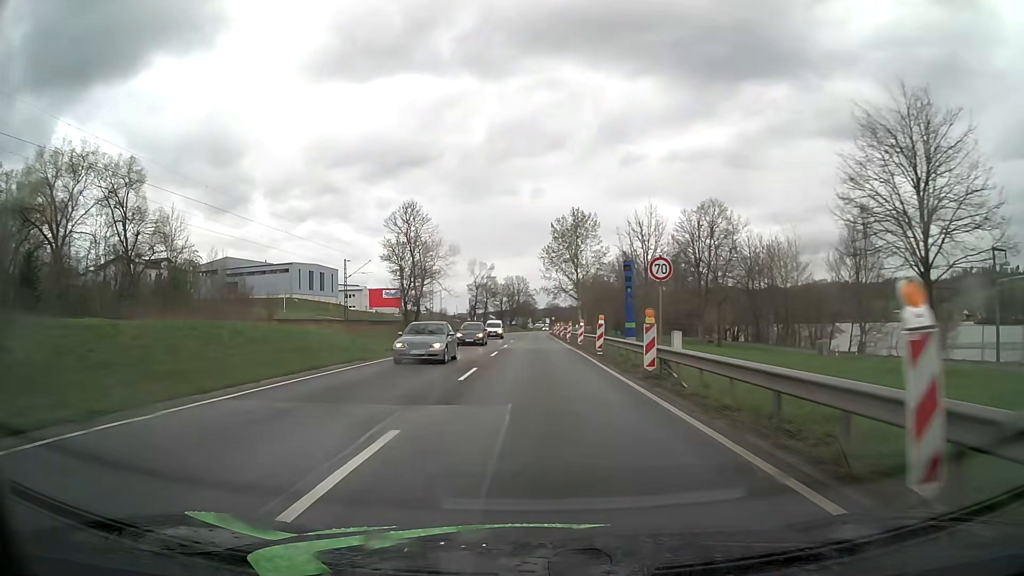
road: primary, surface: asphalt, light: Day
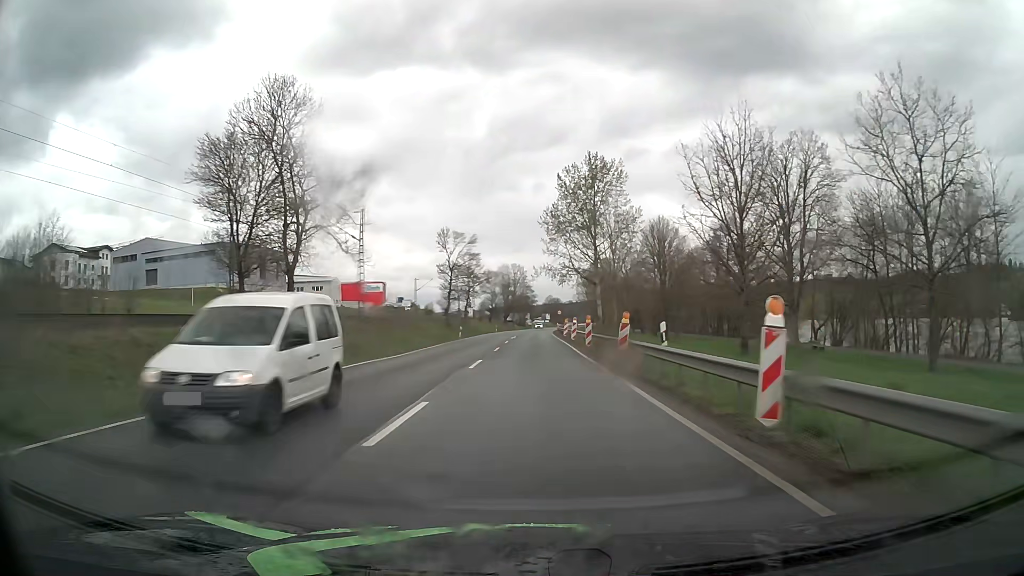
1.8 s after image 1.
(+0.1, +32.8) m; 0°
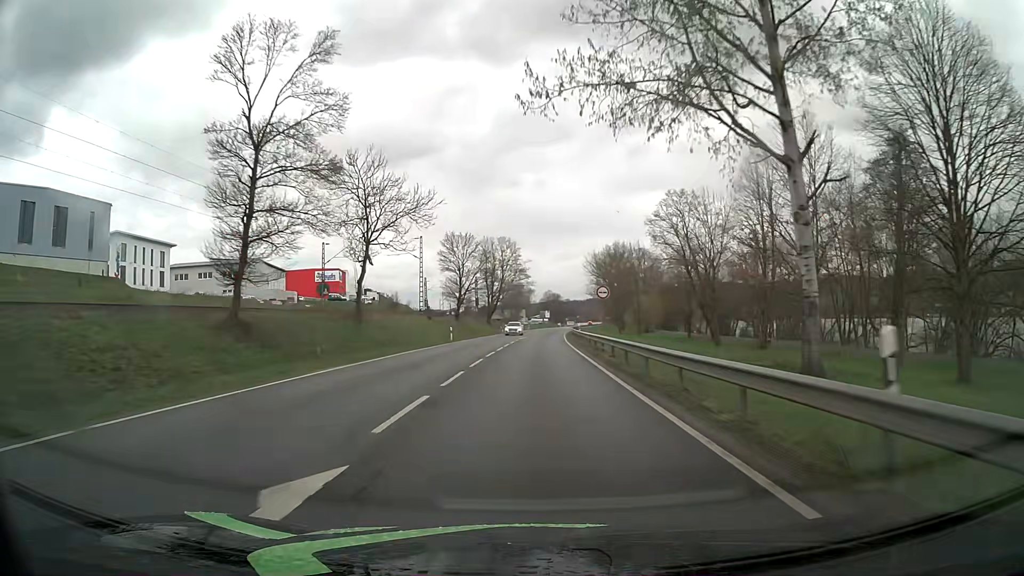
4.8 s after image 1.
(0.0, +55.1) m; 0°
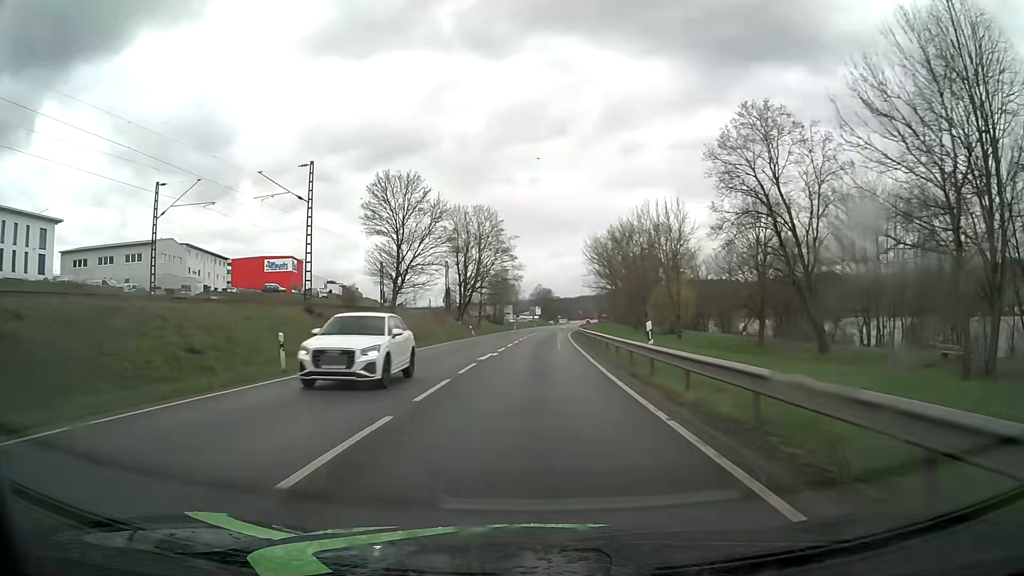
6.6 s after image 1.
(+0.3, +33.2) m; +1°
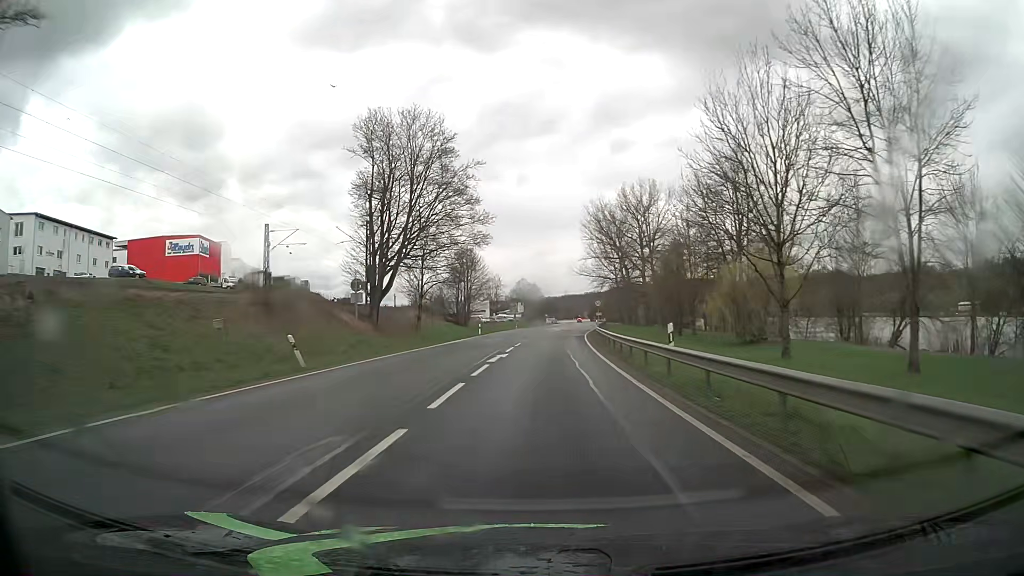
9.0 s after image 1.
(+0.6, +44.5) m; +1°
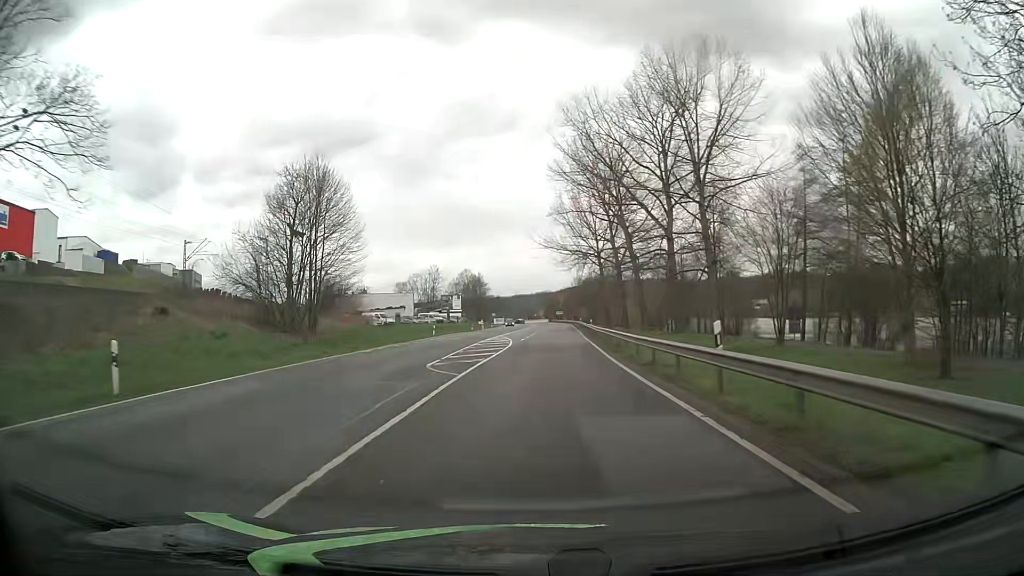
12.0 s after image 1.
(+1.9, +52.2) m; +4°
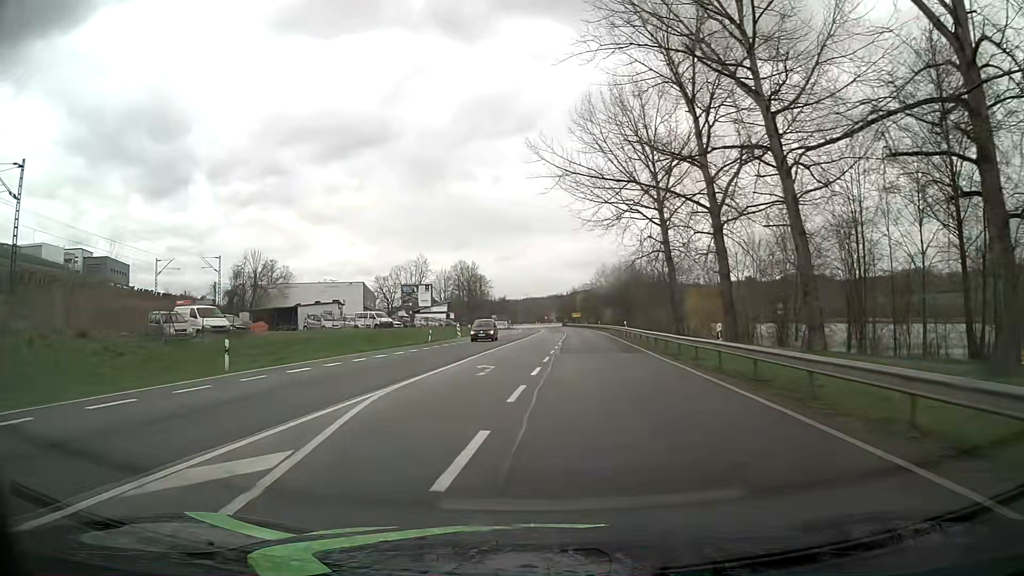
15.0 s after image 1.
(+0.5, +44.3) m; -1°
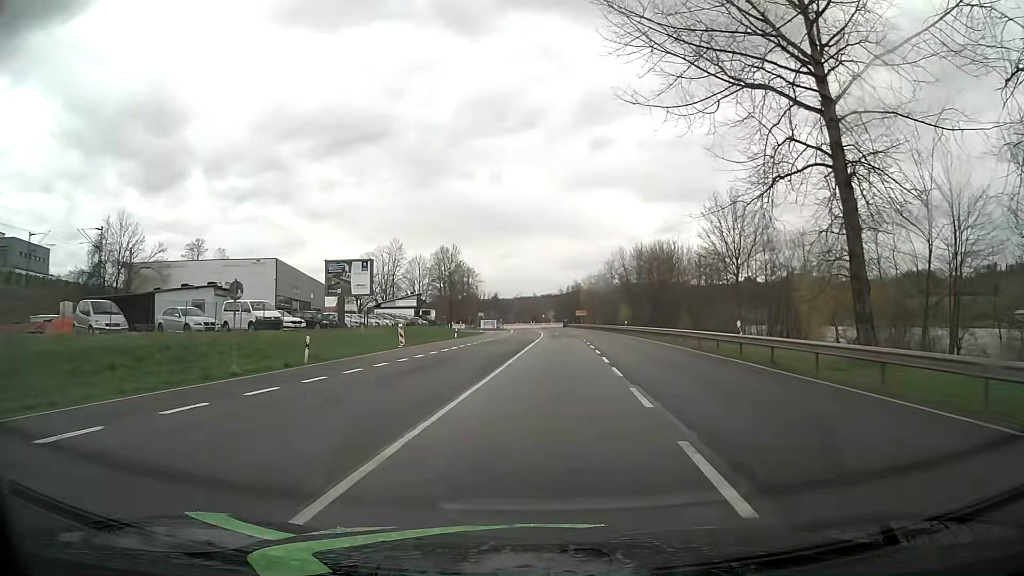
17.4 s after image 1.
(-0.4, +31.0) m; +1°
(0, +10) (0, +20) (+1, +30) (+1, +40) (+2, +50) (+2, +60) (+2, +70) (+2, +80) (+3, +90) (+2, +100) m
